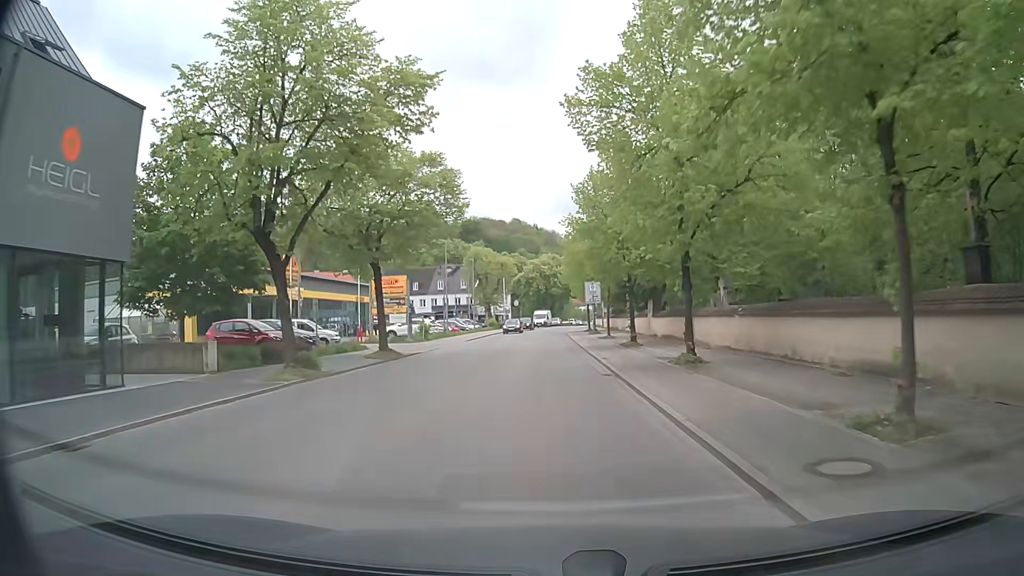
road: tertiary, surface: asphalt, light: Day
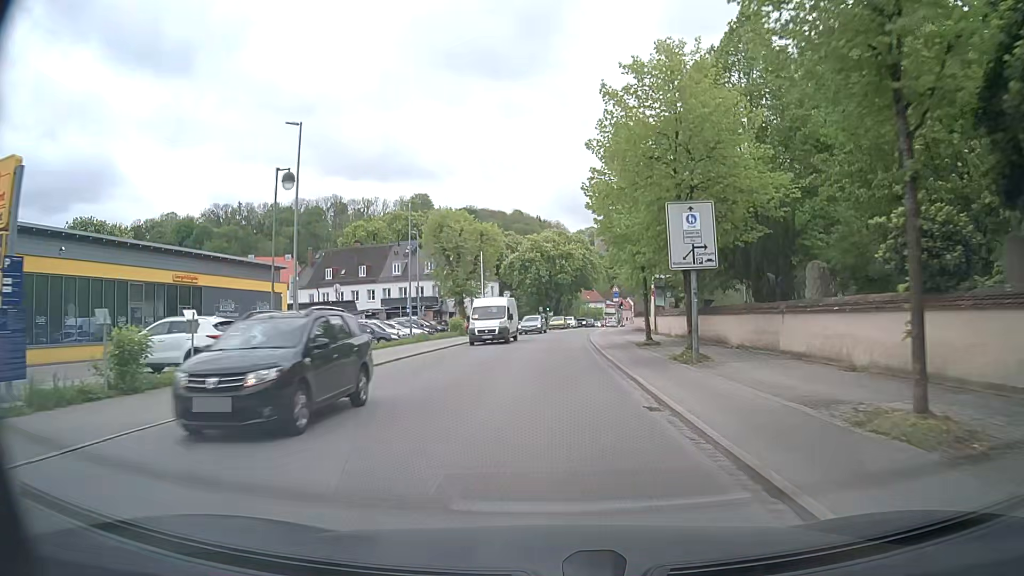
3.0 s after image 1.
(+0.8, +36.6) m; +1°
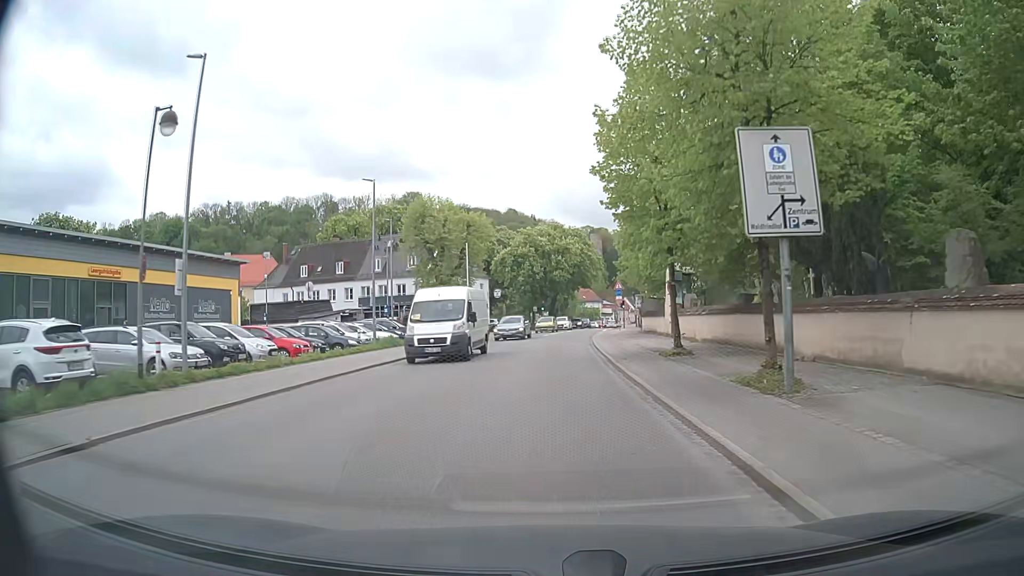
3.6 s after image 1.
(0.0, +7.3) m; 0°
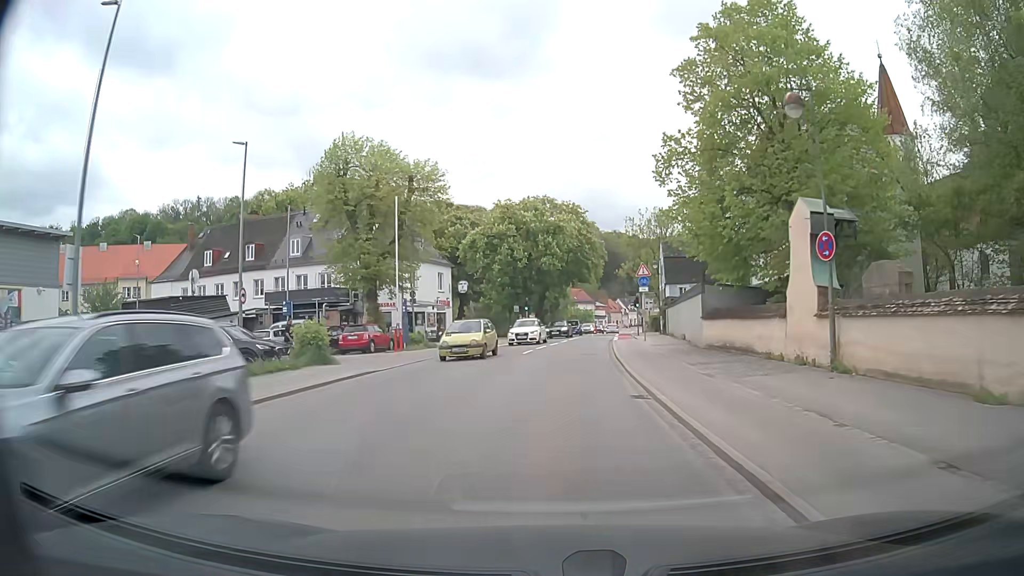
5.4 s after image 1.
(+0.4, +21.2) m; +1°
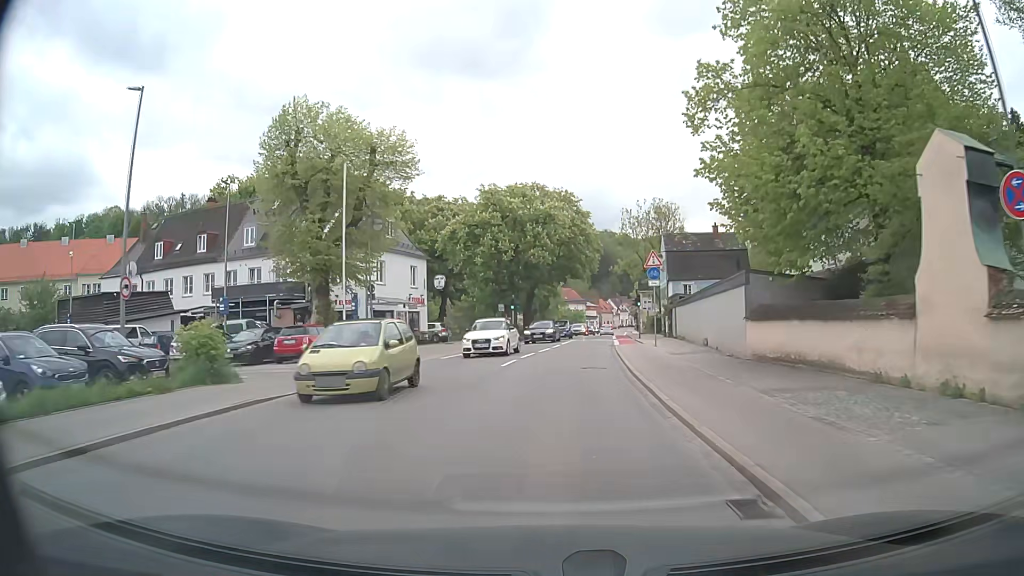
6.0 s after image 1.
(+0.1, +6.9) m; +1°
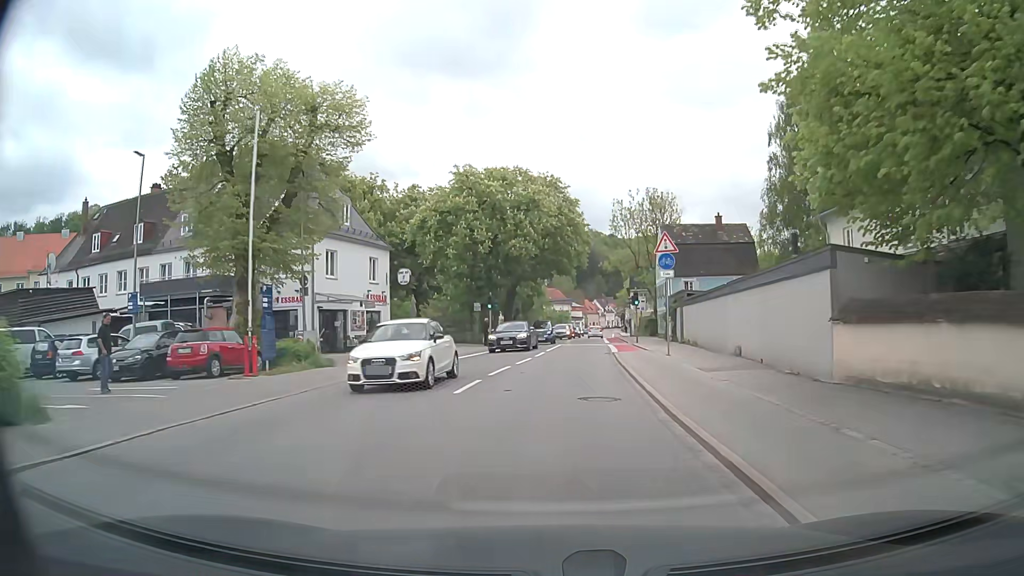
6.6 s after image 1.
(+0.1, +6.9) m; +1°
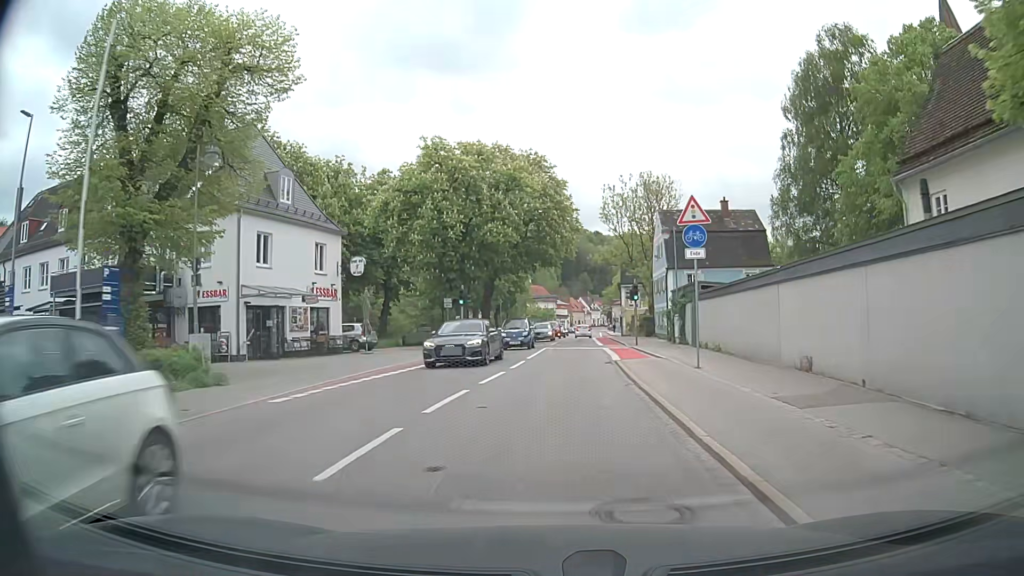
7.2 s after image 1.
(+0.1, +6.9) m; +1°
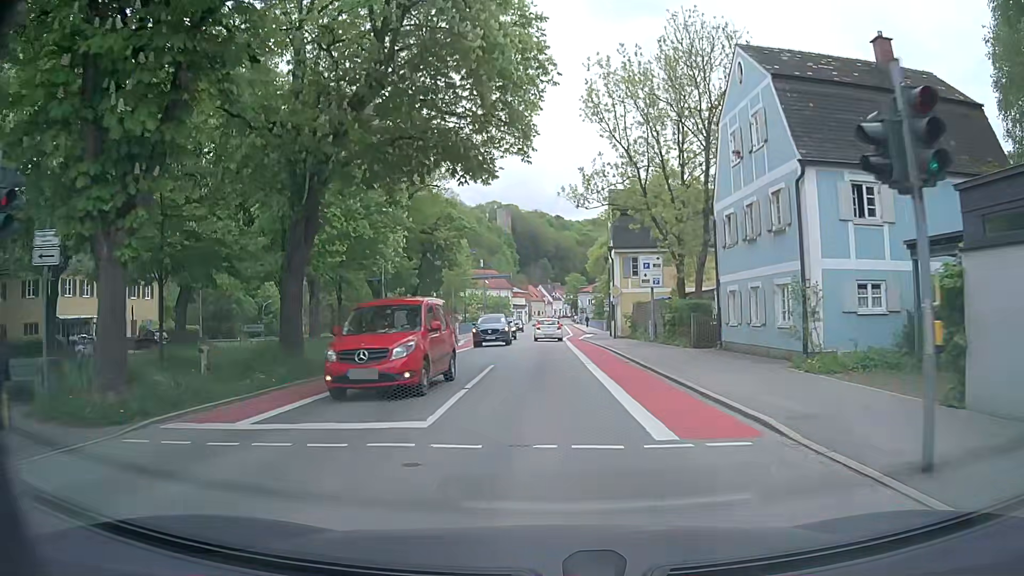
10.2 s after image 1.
(+1.2, +31.1) m; +4°
(0, +10) (0, +20) (0, +30) (0, +40) (0, +50) (0, +60) (+1, +70) (+1, +80) (+1, +90) (+1, +100) m
